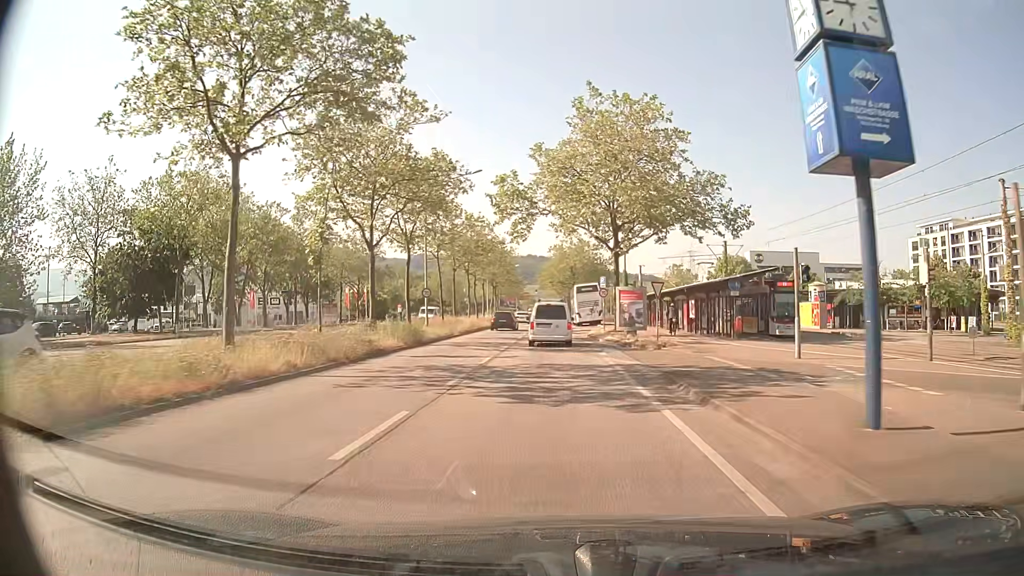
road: primary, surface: asphalt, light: Day
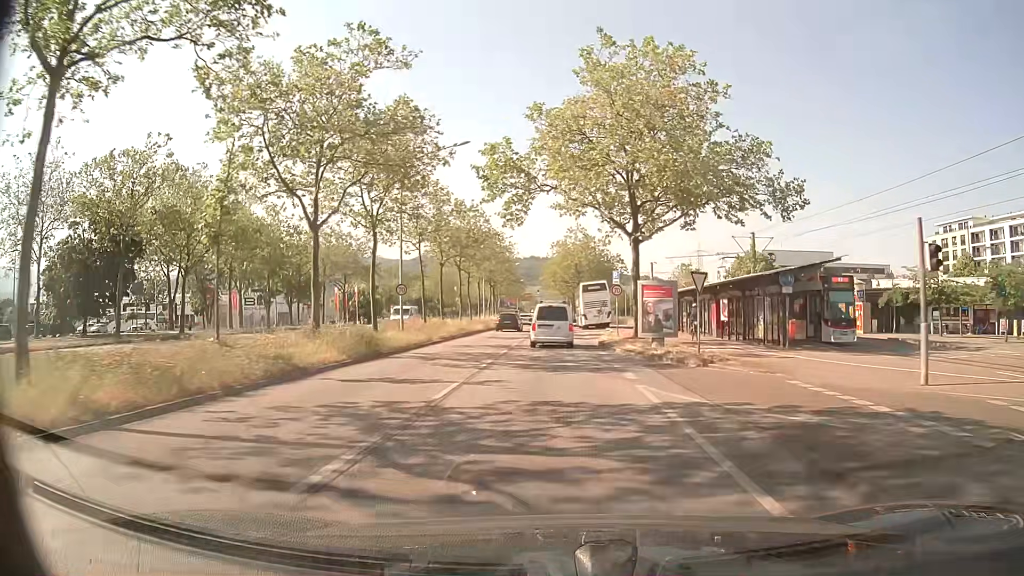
(0.0, +7.4) m; 0°
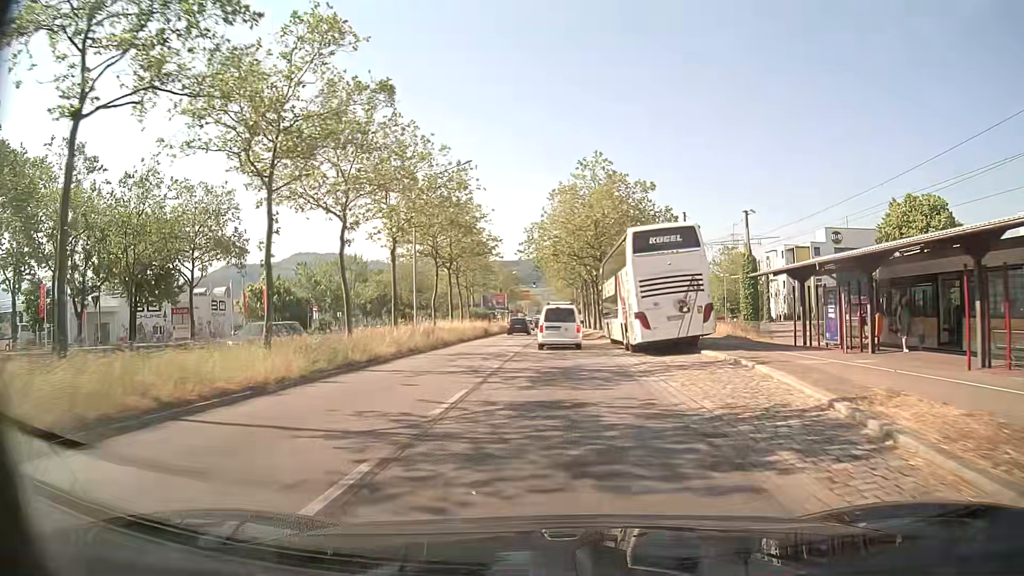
(0.0, +37.6) m; 0°
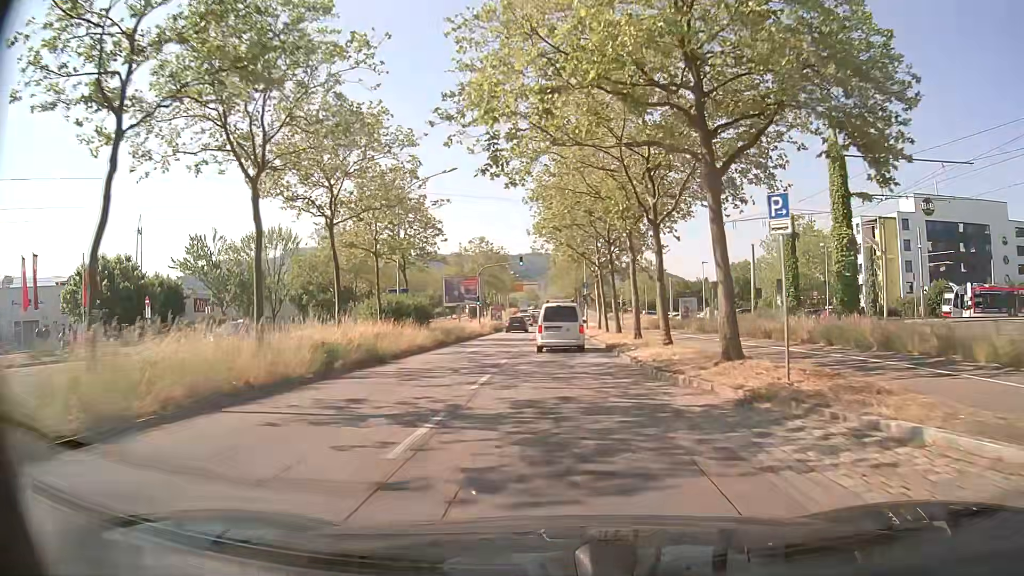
(-0.1, +33.1) m; 0°
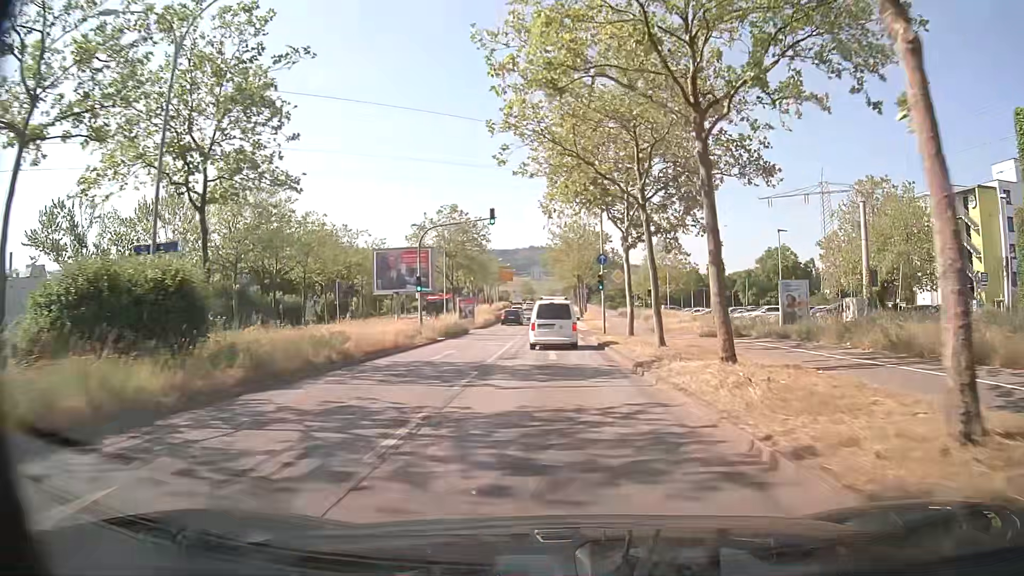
(0.0, +24.1) m; 0°
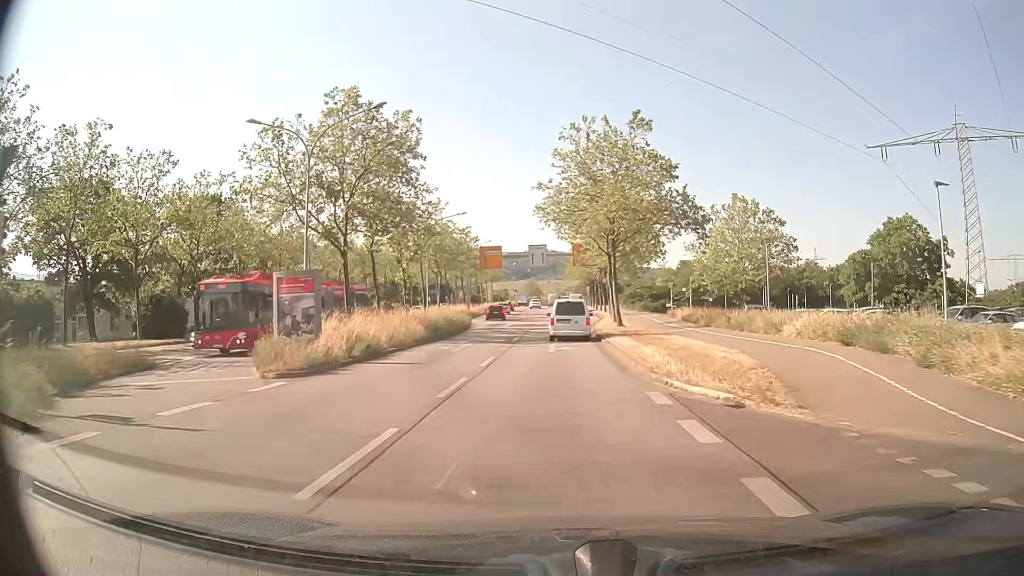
(-0.4, +38.3) m; -2°
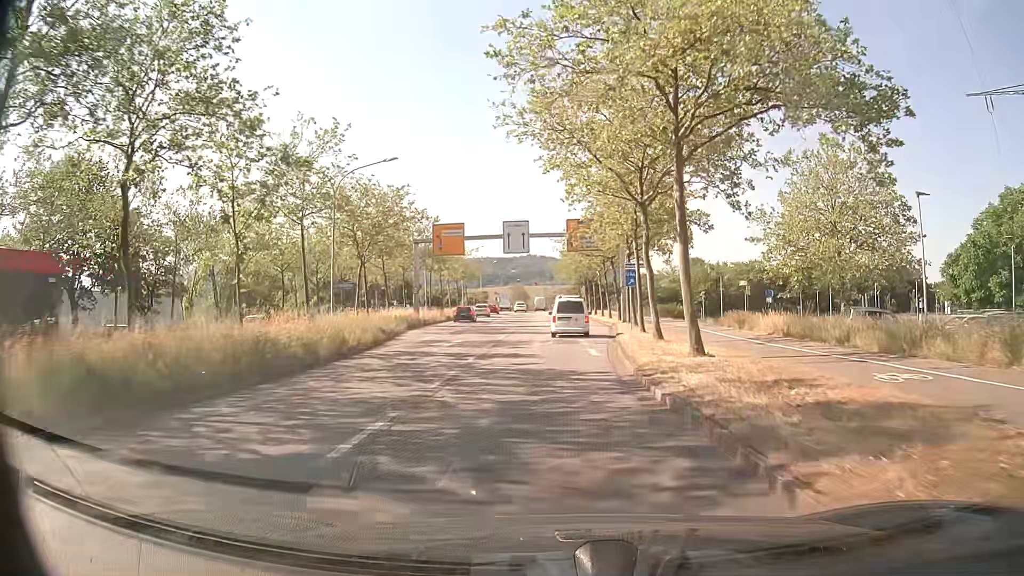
(+0.3, +23.1) m; +1°
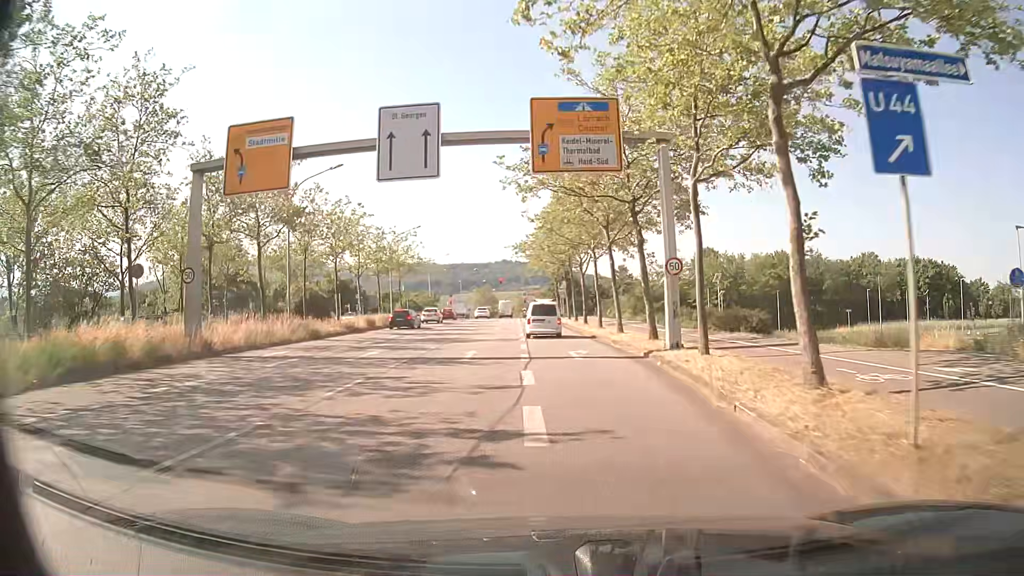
(+0.7, +30.7) m; +2°
(0, +10) (0, +20) (0, +30) (-1, +40) (-1, +50) (-2, +60) (-2, +70) (-3, +80) (-2, +90) (+1, +100) m
